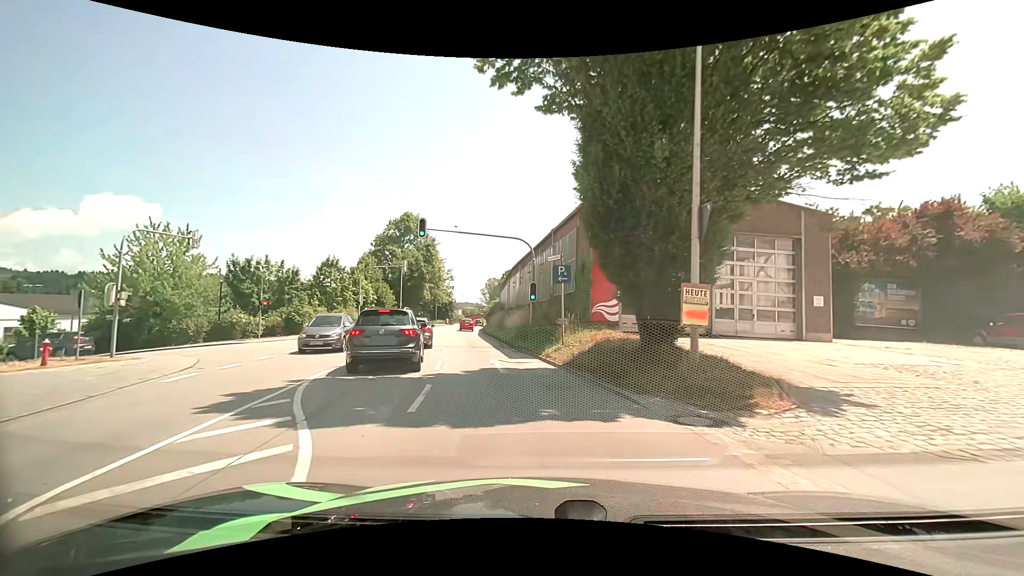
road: tertiary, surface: asphalt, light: Day
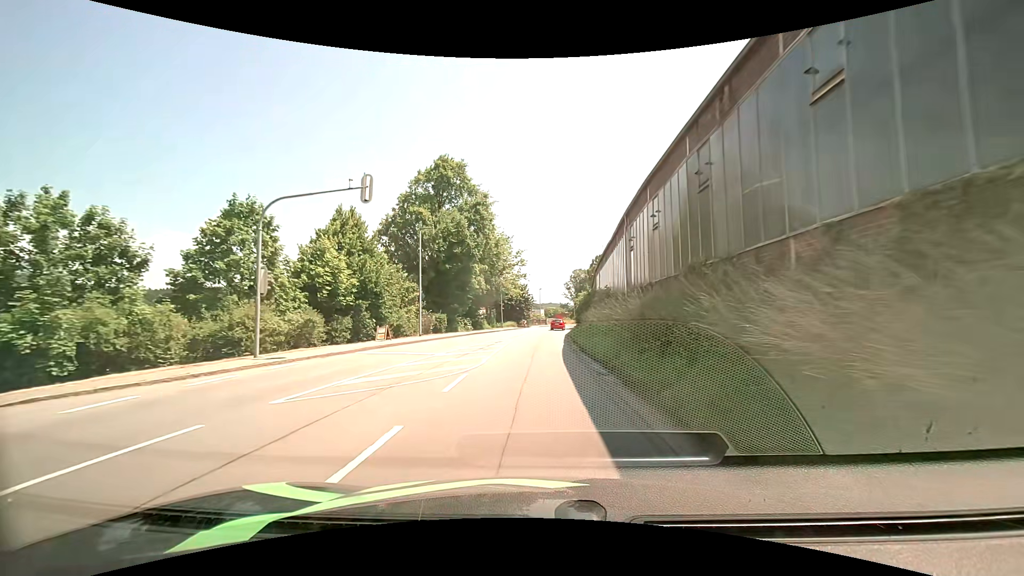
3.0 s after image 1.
(-3.1, +28.9) m; -10°
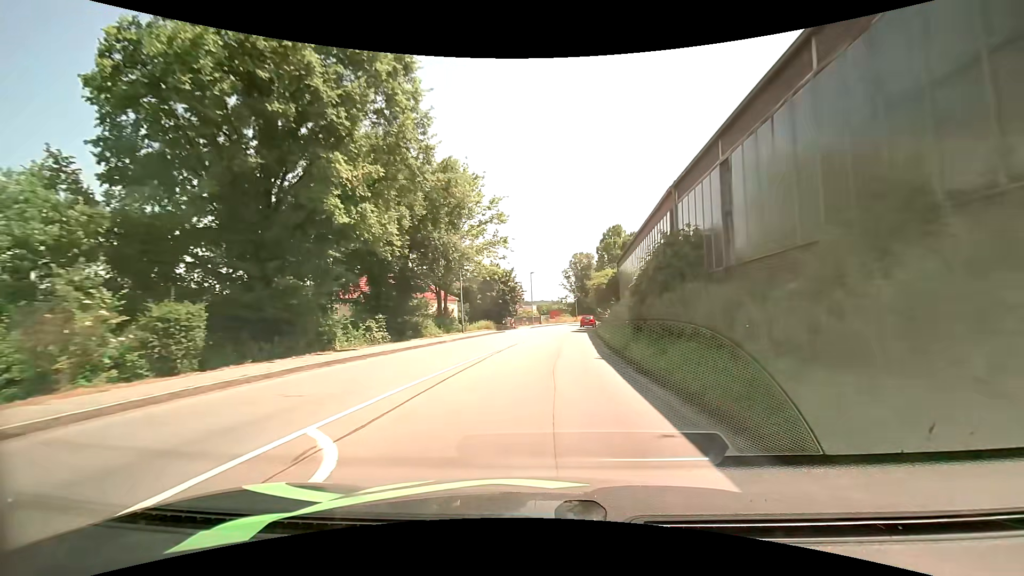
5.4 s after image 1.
(+0.2, +29.7) m; +1°
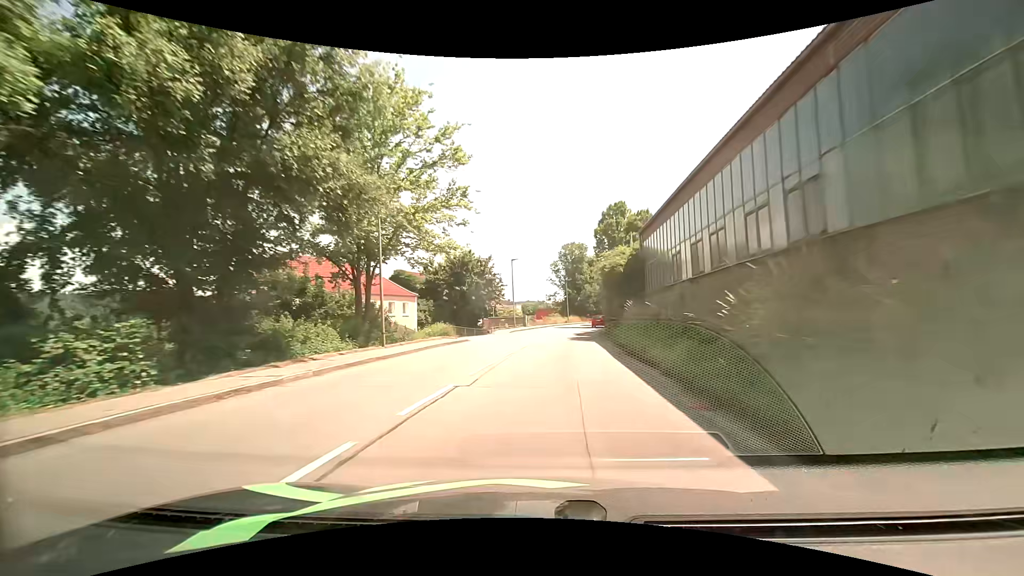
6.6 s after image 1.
(+0.1, +15.4) m; +1°
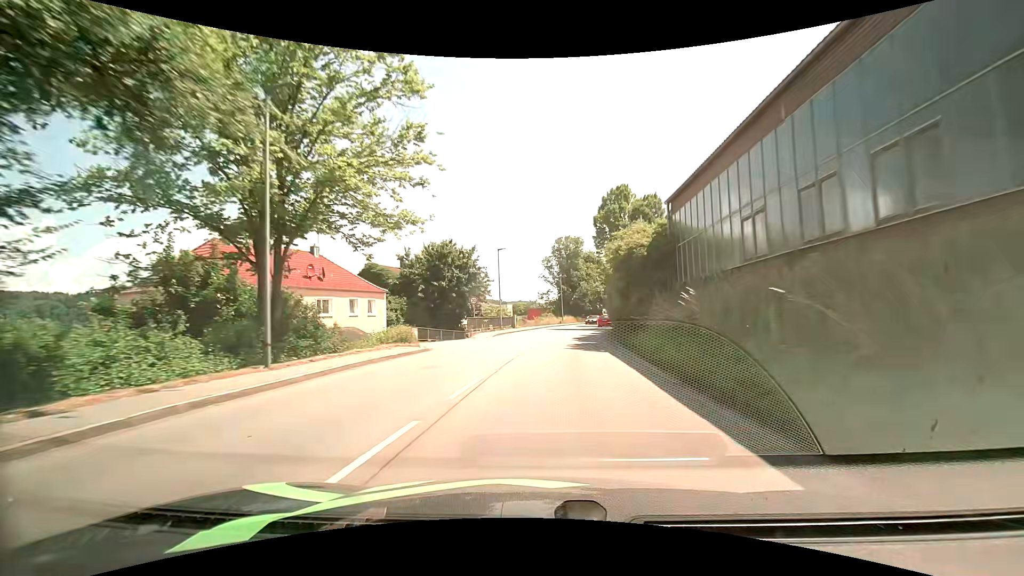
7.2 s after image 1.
(0.0, +7.9) m; 0°
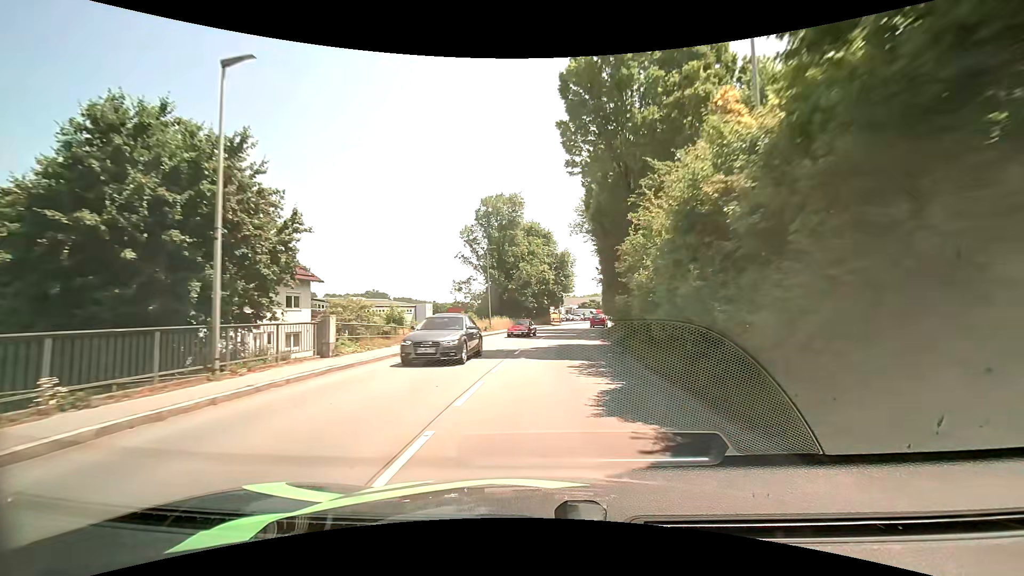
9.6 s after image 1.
(+1.9, +31.8) m; +8°
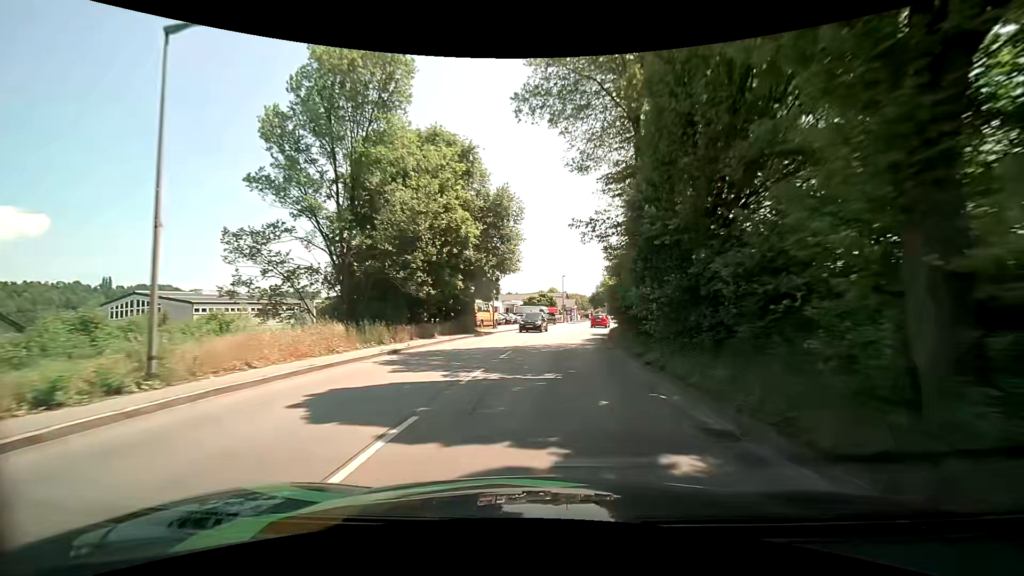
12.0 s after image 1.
(+1.7, +31.9) m; +6°
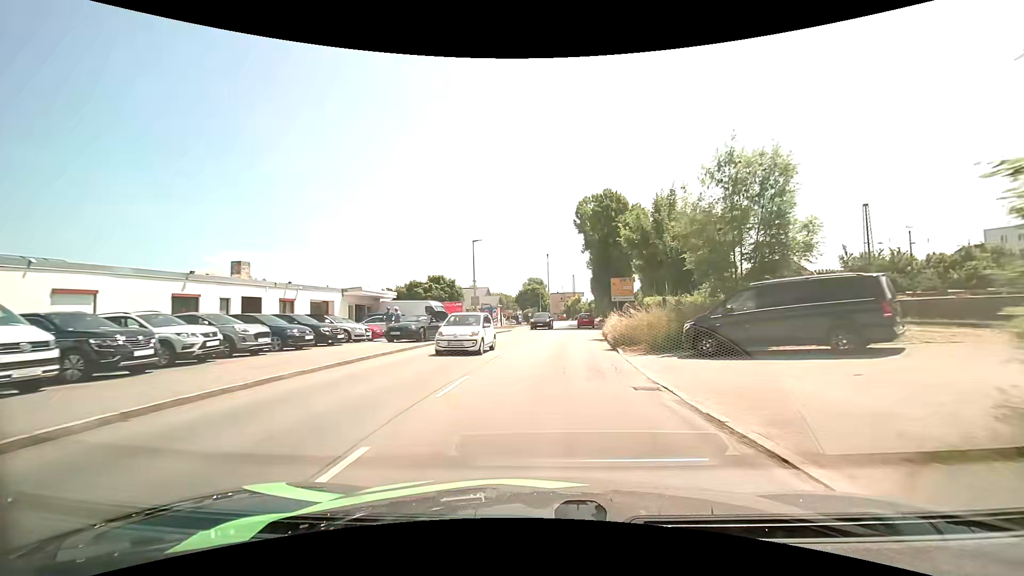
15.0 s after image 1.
(+2.6, +36.8) m; +9°
(0, +10) (+1, +20) (+1, +30) (+3, +40) (+4, +50) (+5, +60) (+6, +70) (+7, +80) (+7, +90) (+8, +100) m
